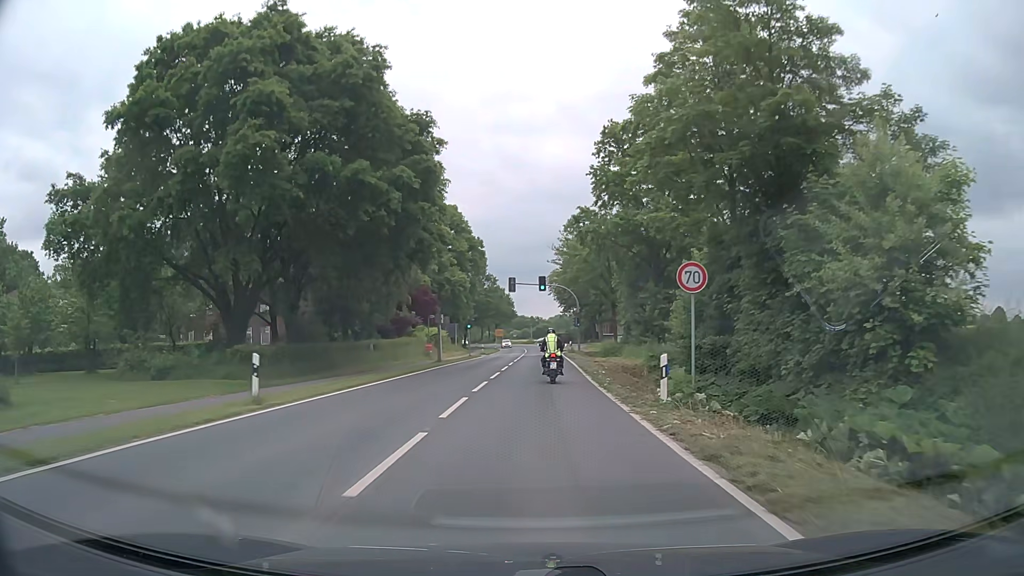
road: secondary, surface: asphalt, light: Day
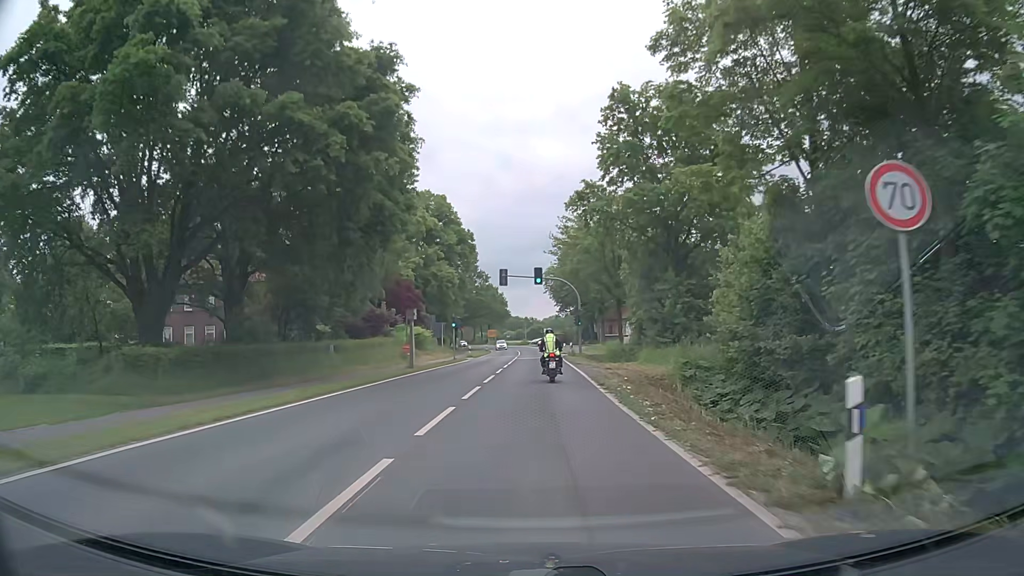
(0.0, +8.2) m; +1°
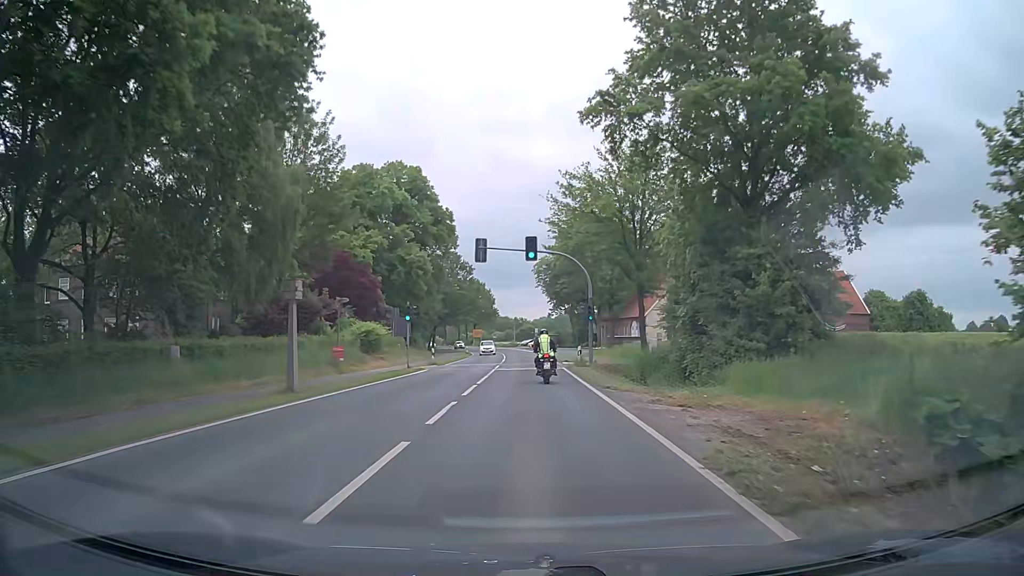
(+0.1, +16.7) m; 0°
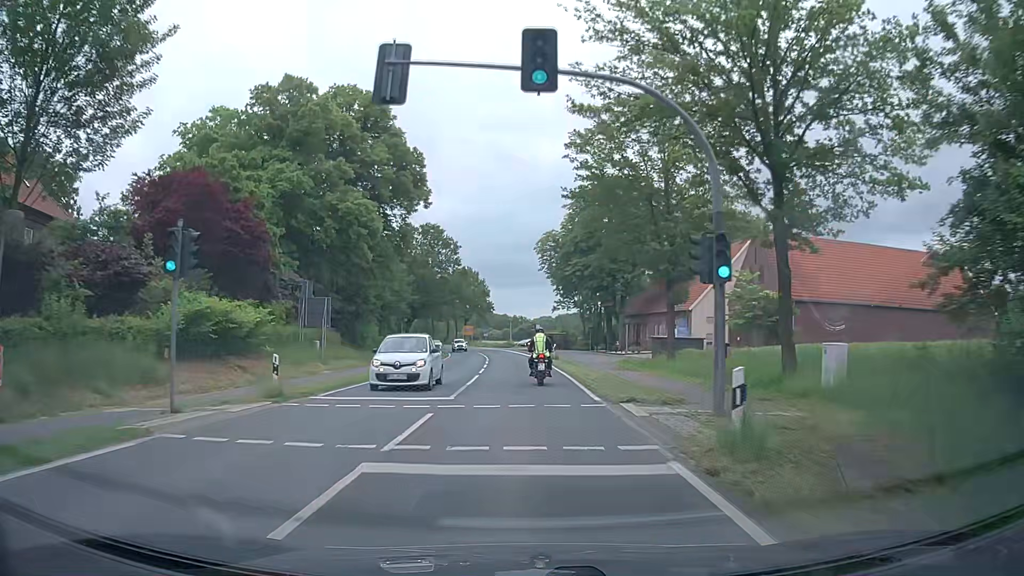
(+0.3, +25.4) m; 0°
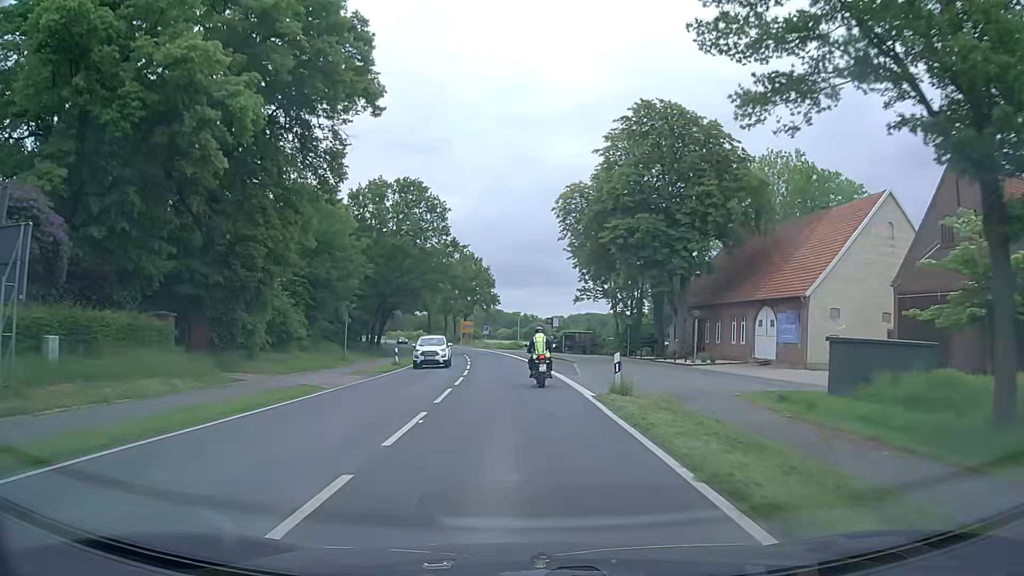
(-0.1, +25.4) m; 0°
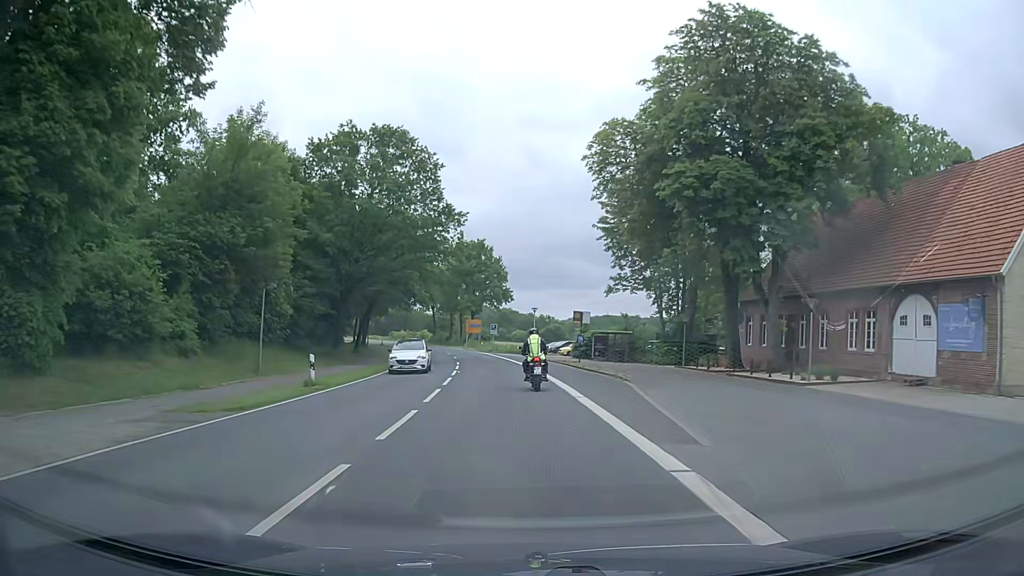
(-0.3, +17.3) m; -2°
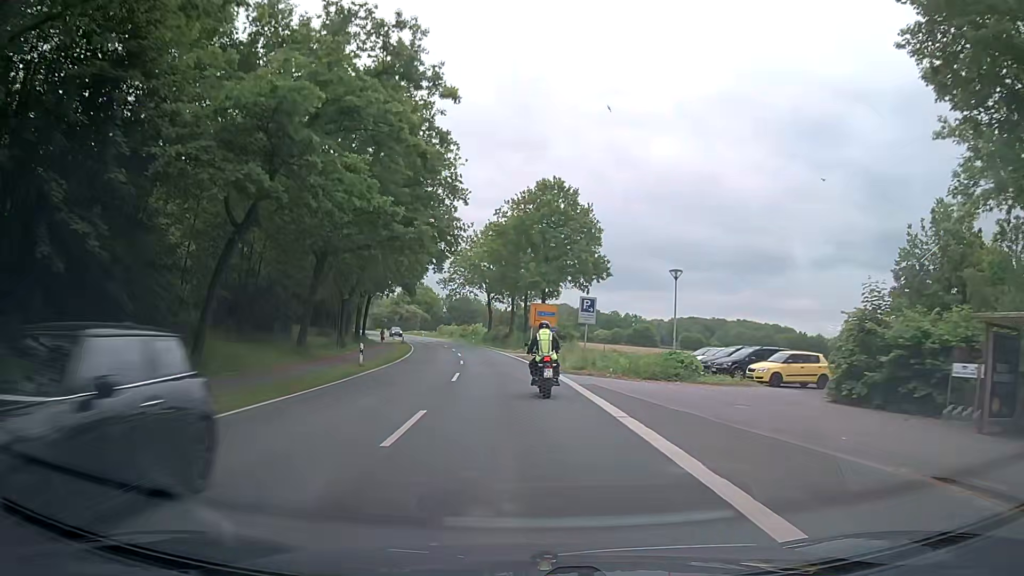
(-2.5, +42.9) m; -7°
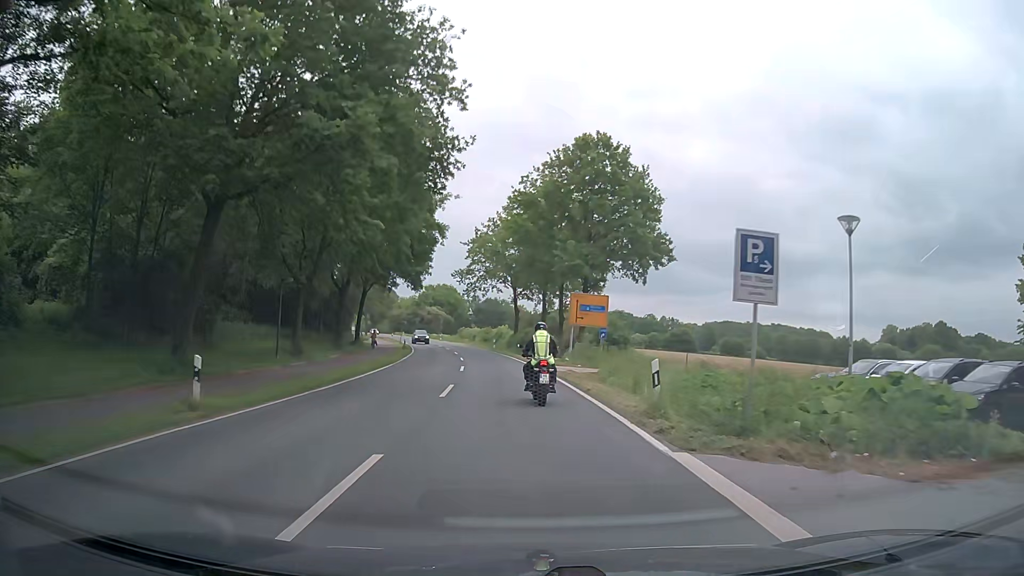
(-0.3, +16.7) m; -2°
